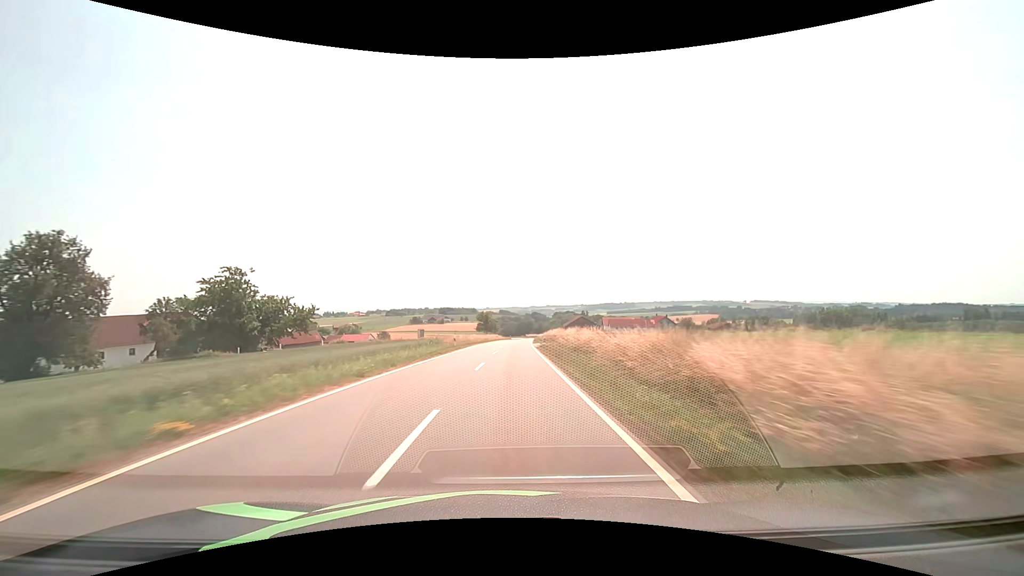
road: tertiary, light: Day
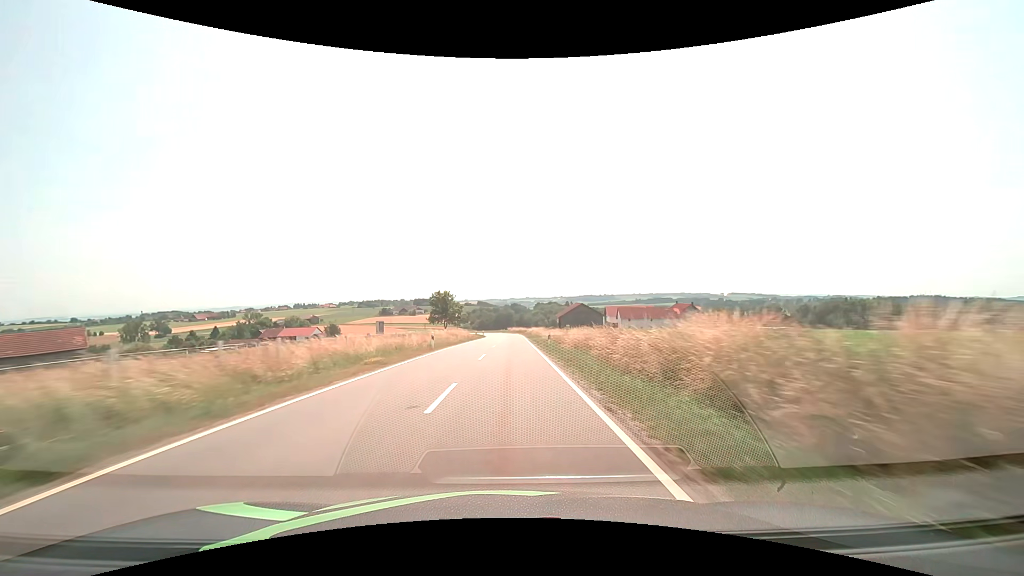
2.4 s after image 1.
(+1.3, +57.2) m; +3°
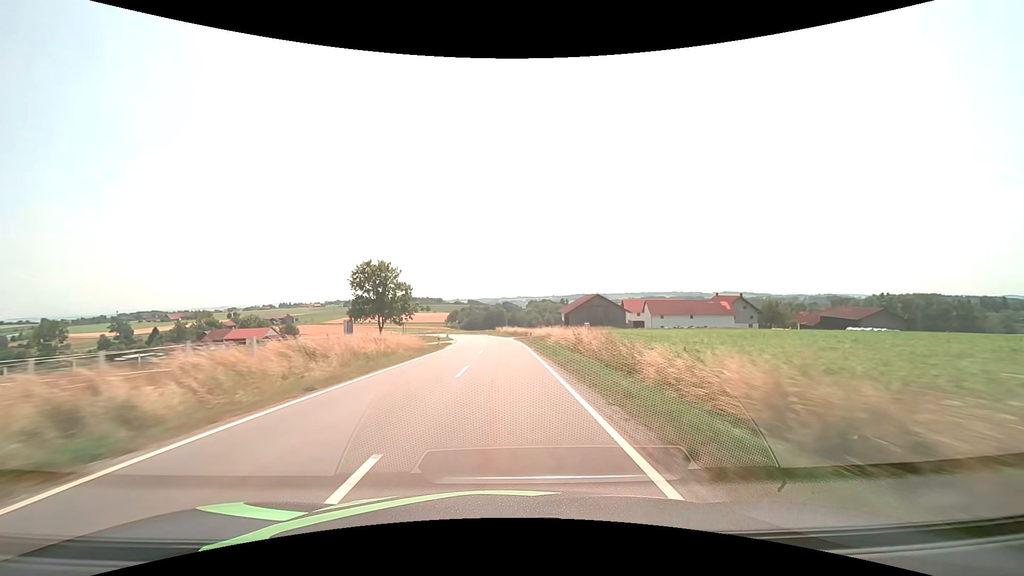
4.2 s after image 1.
(+0.5, +42.7) m; +1°
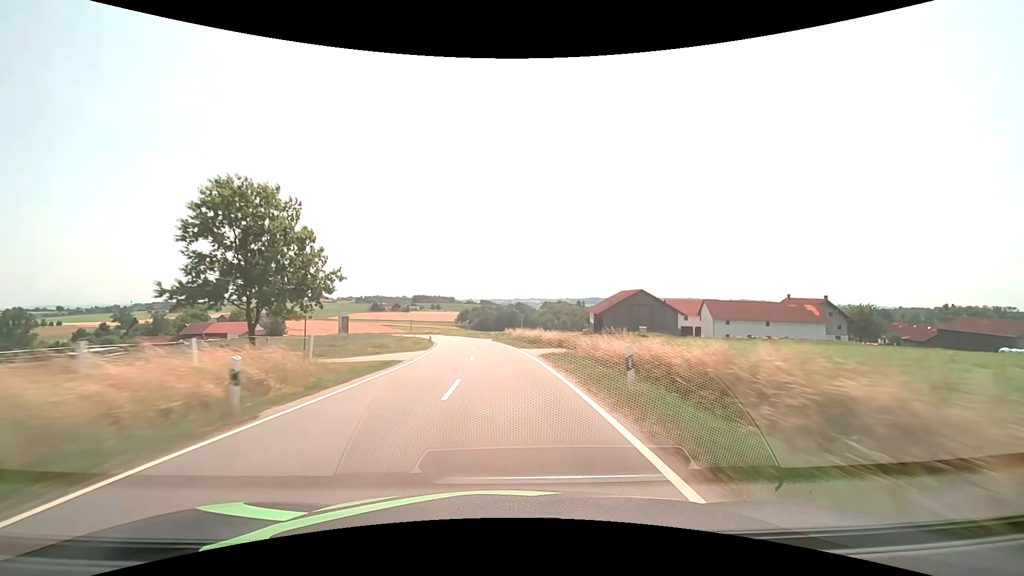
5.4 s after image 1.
(-0.2, +28.4) m; -1°
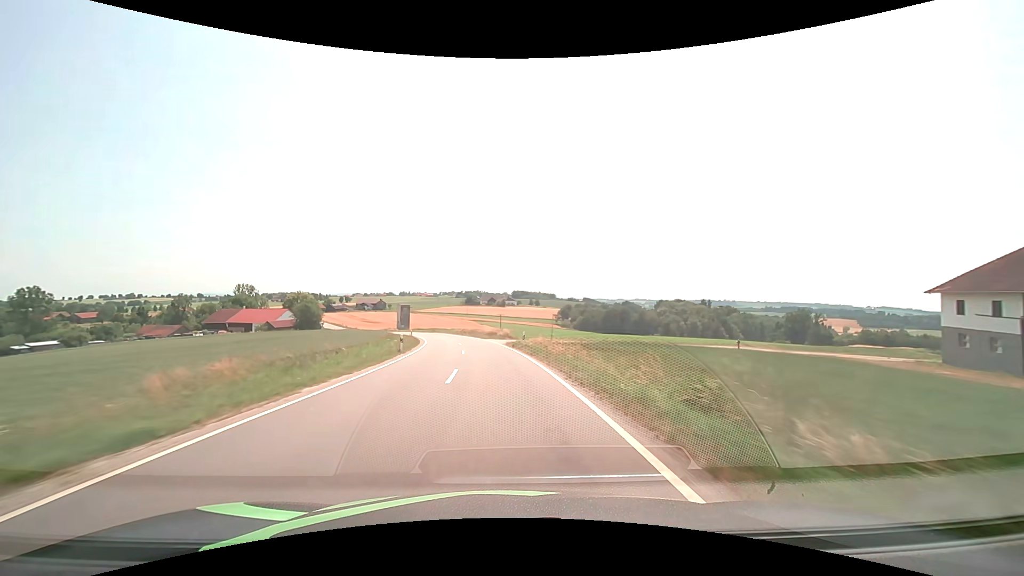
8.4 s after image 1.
(-6.0, +70.4) m; -11°
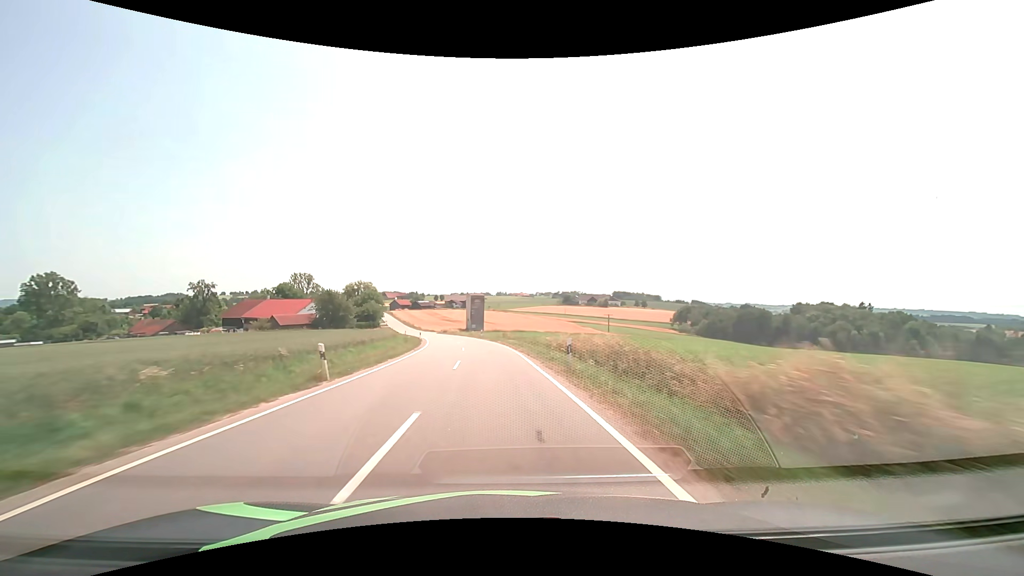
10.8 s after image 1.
(-5.6, +56.3) m; -11°
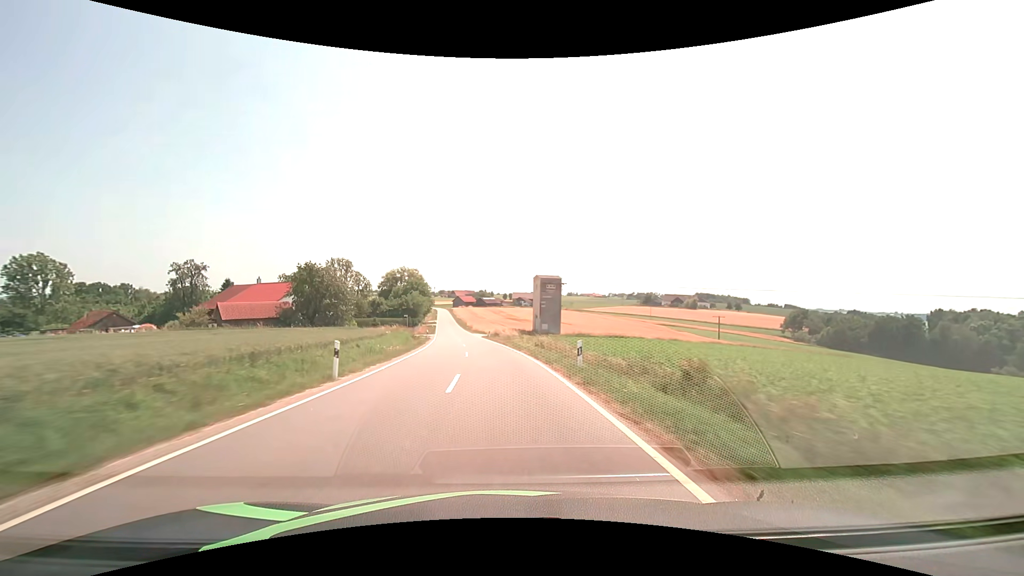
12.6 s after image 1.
(-3.0, +42.4) m; -8°
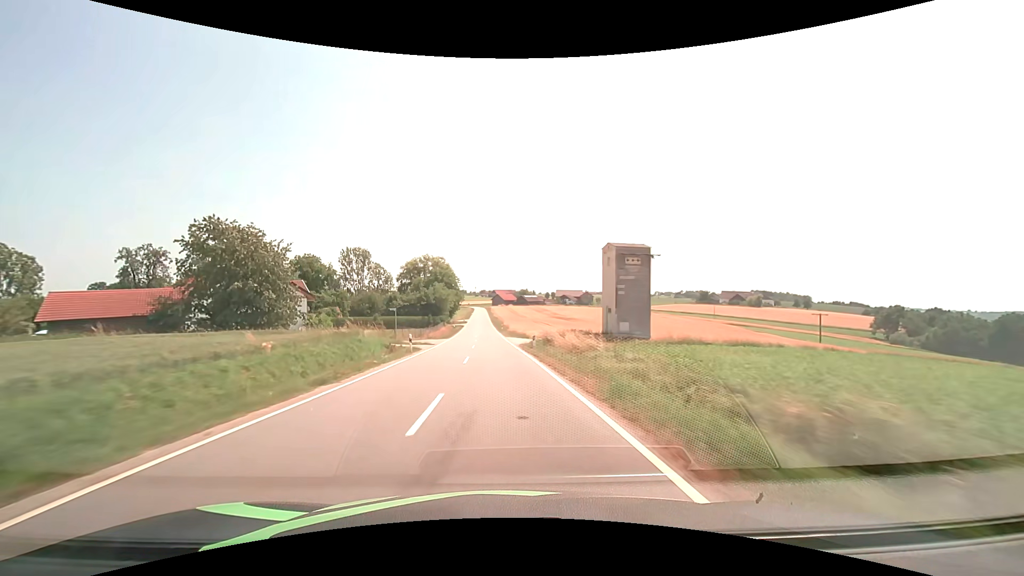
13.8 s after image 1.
(-1.2, +28.3) m; -5°
(0, +10) (0, +20) (-1, +30) (-2, +40) (-2, +50) (-3, +60) (-3, +70) (-4, +80) (-4, +90) (-5, +100) m
